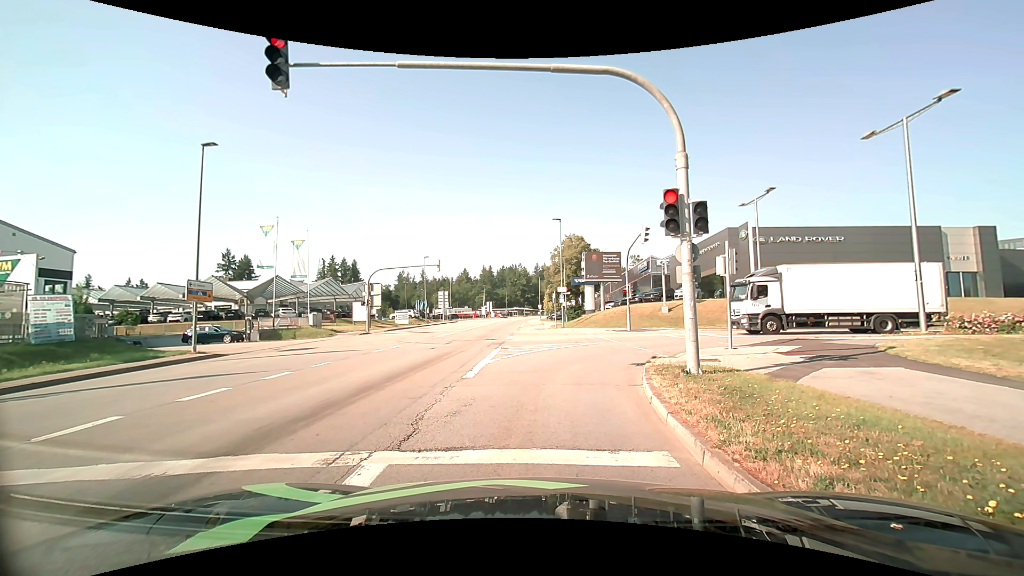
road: tertiary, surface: asphalt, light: Day
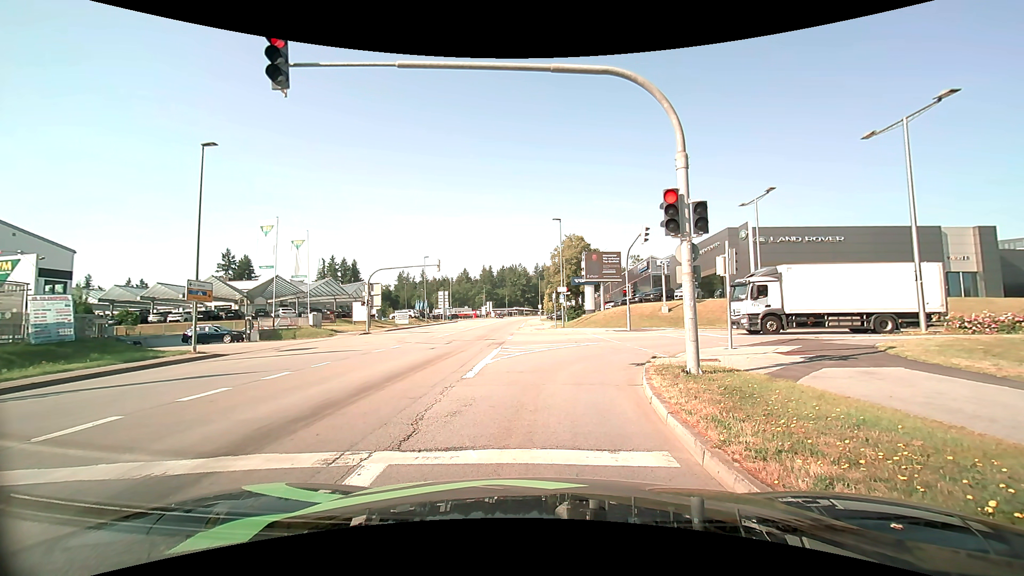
(0.0, 0.0) m; 0°
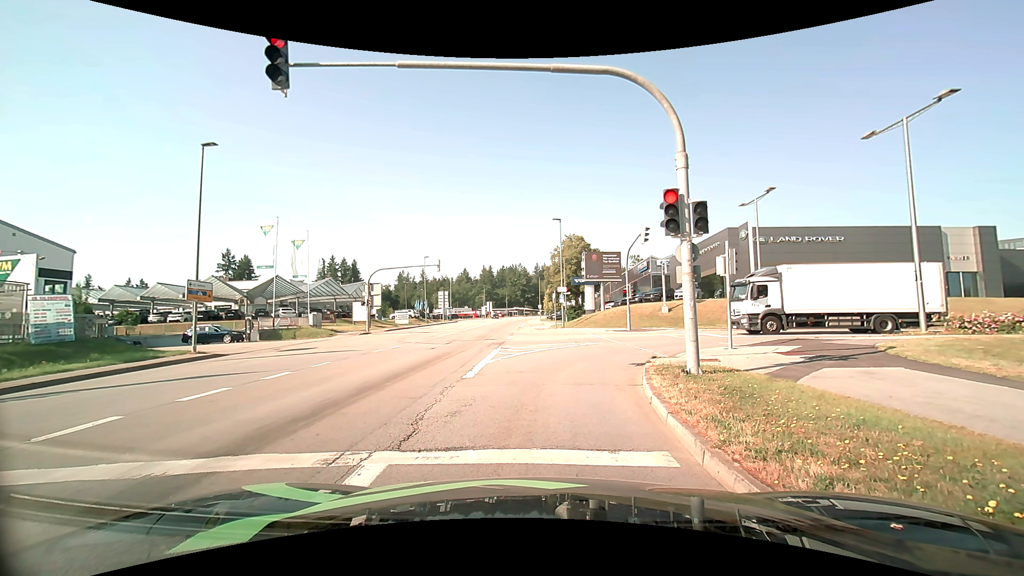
(0.0, 0.0) m; 0°
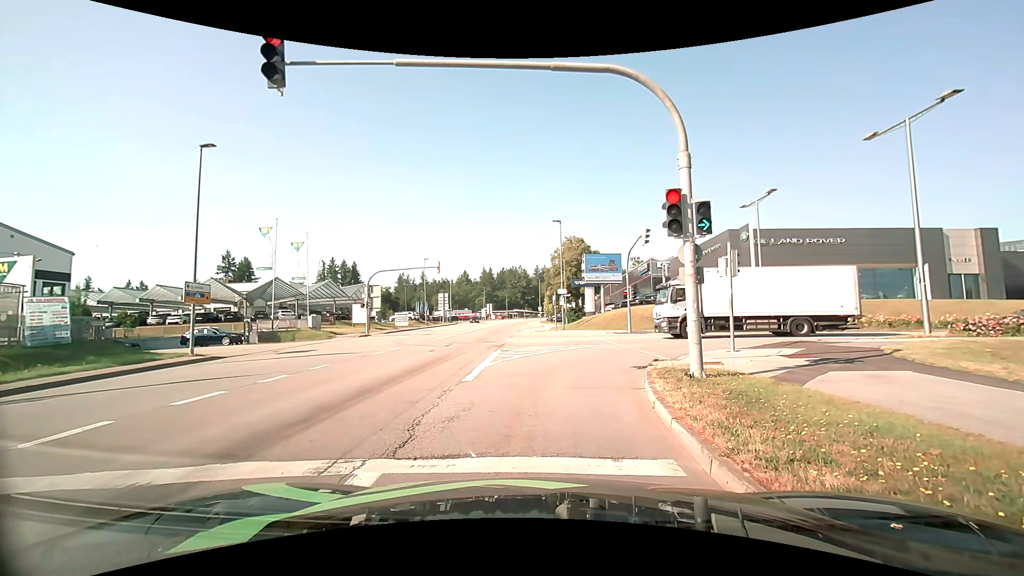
(0.0, +0.2) m; 0°
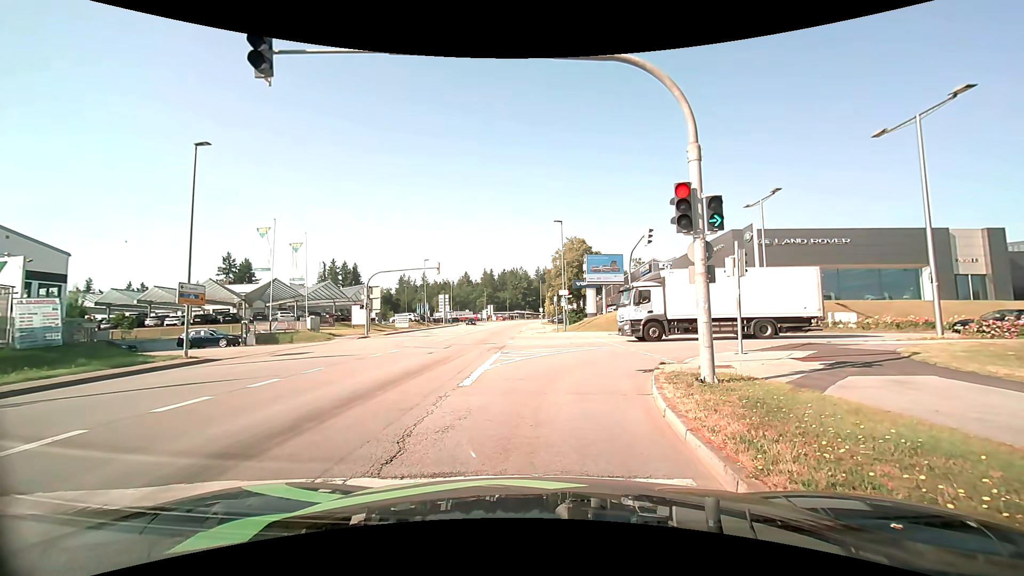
(0.0, +0.6) m; 0°
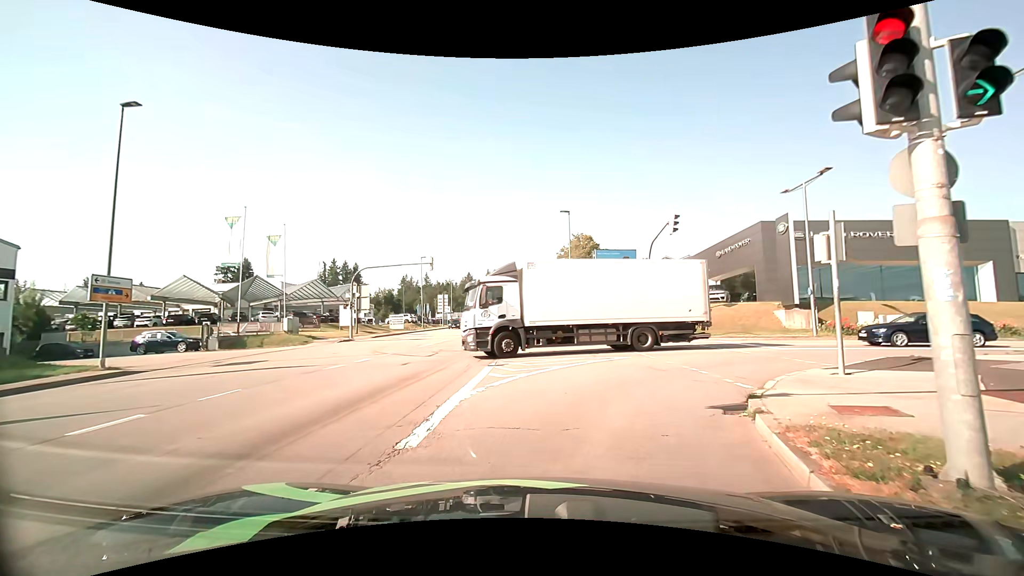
(-0.1, +5.2) m; -1°
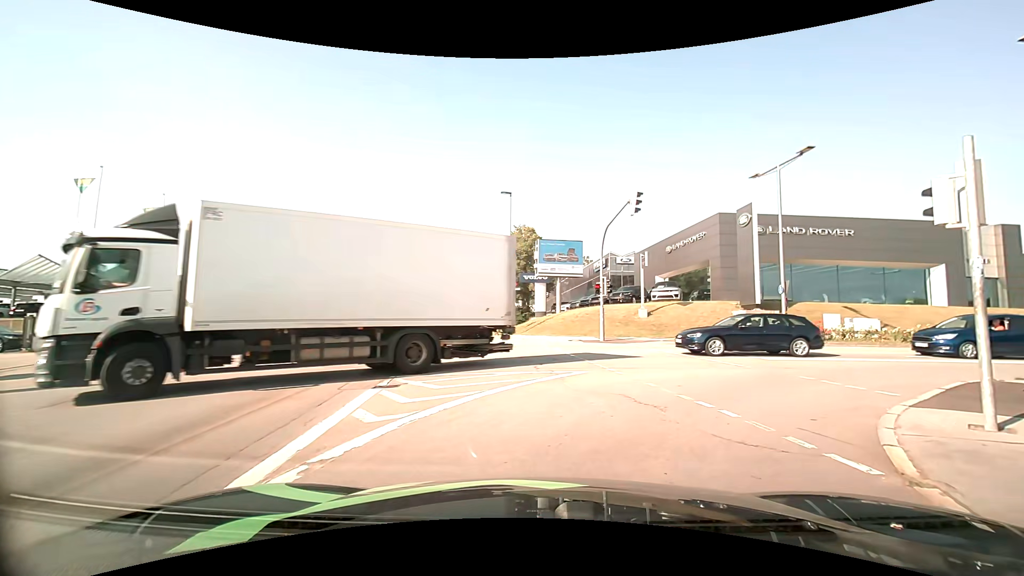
(+0.2, +5.6) m; +6°
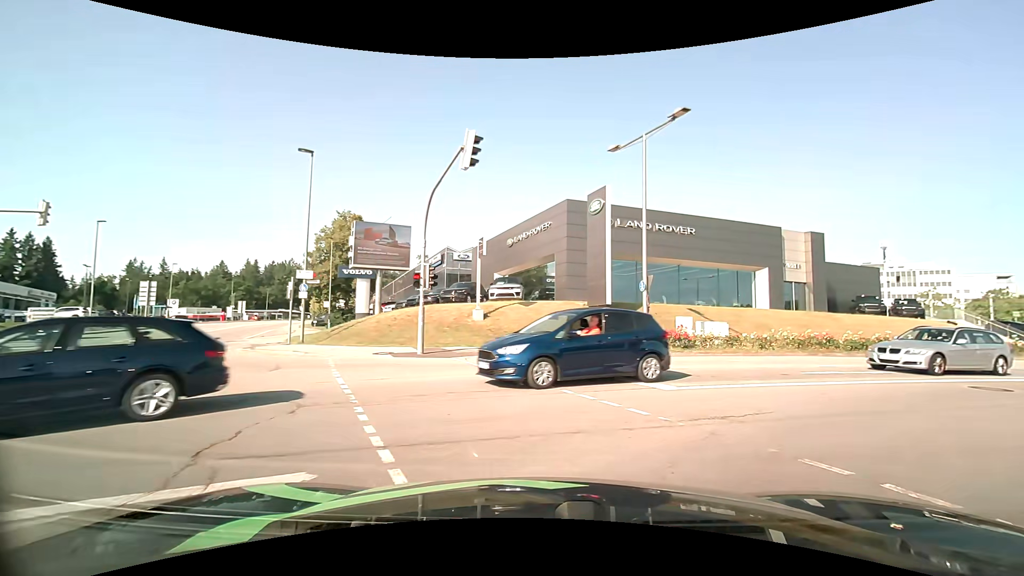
(+1.1, +7.4) m; +19°
(+4, +9) (+12, +15) (+21, +19) (+30, +22) (+40, +25) (+50, +27) (+59, +29) (+69, +31) (+79, +32) (+89, +32) m
